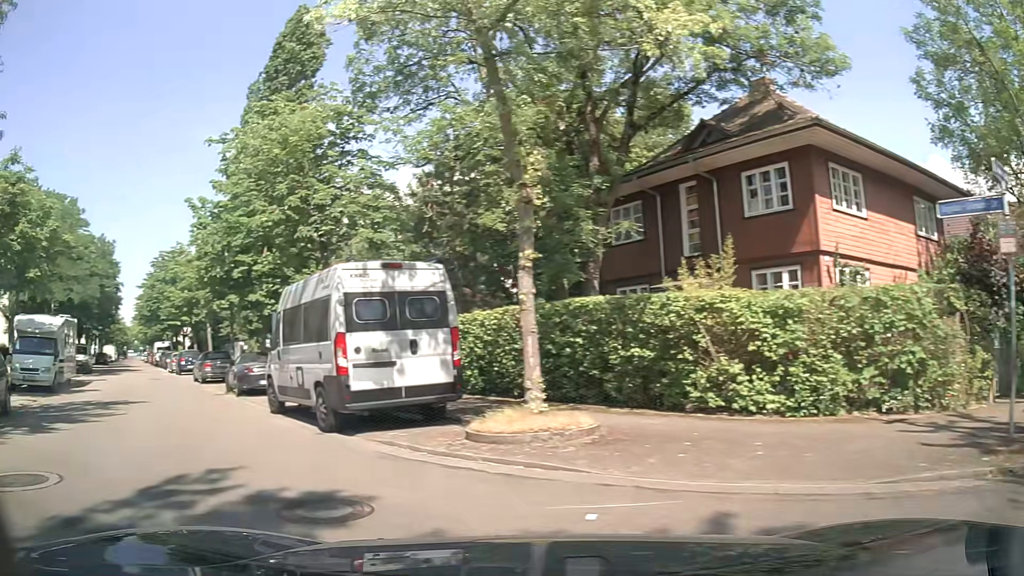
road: residential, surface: asphalt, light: Day
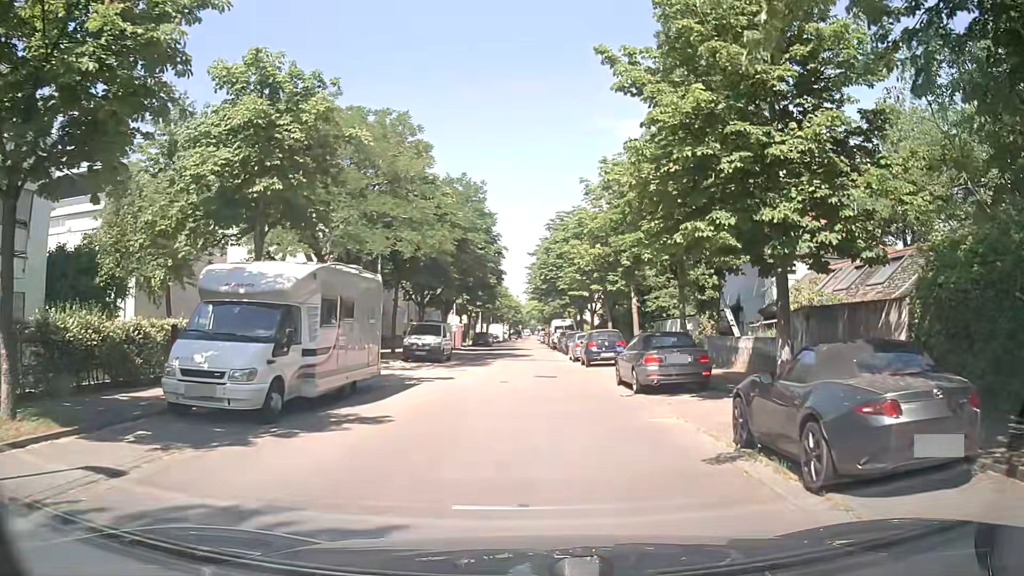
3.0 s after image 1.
(-6.9, +12.5) m; -37°
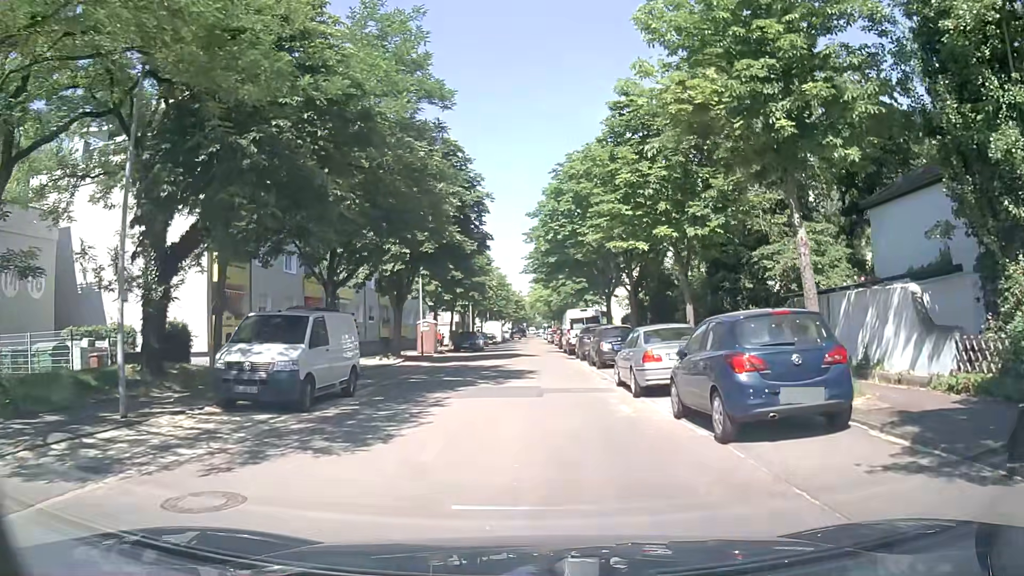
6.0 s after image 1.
(+0.2, +19.8) m; 0°
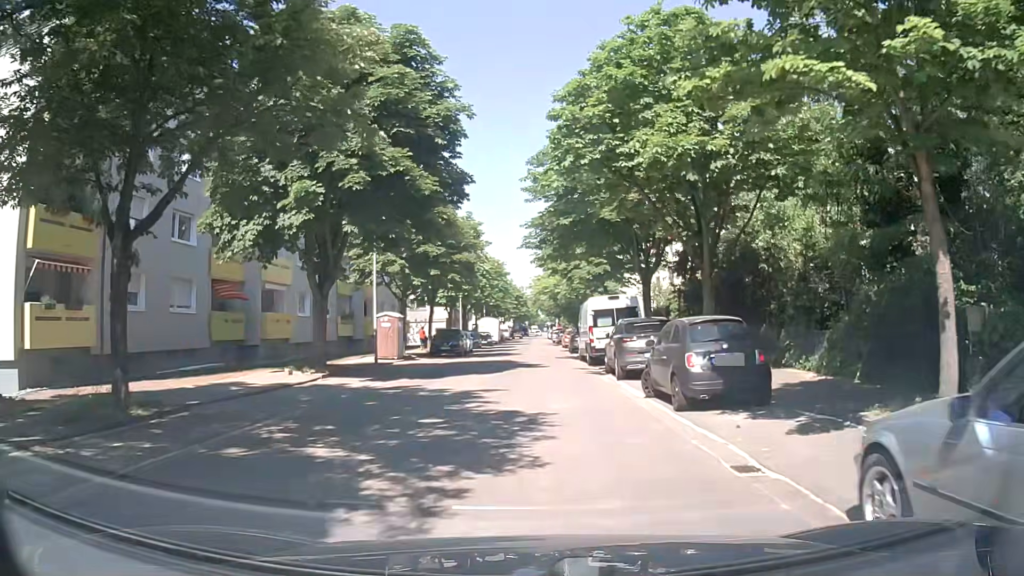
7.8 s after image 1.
(-0.1, +12.9) m; 0°
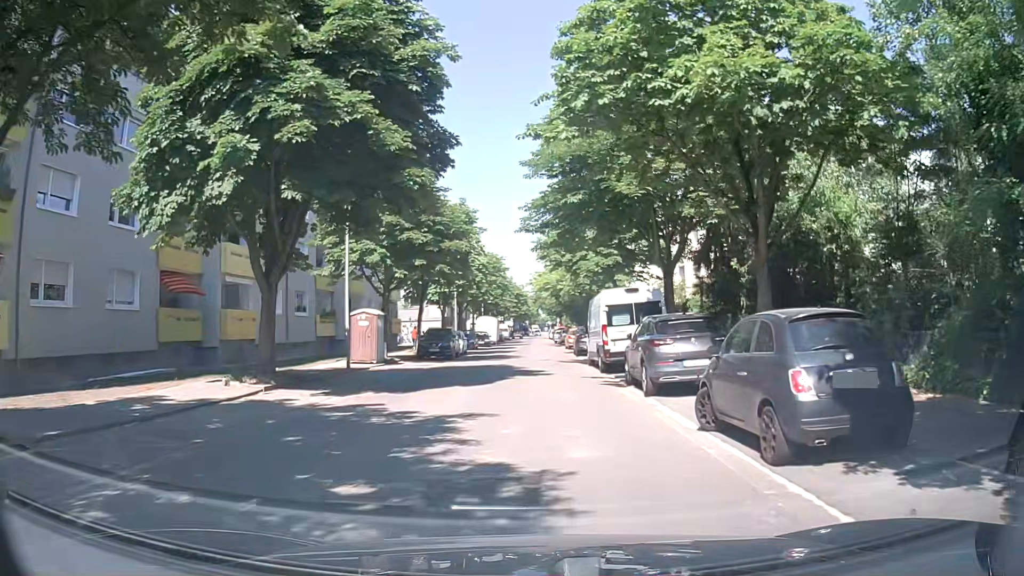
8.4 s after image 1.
(0.0, +4.5) m; +1°
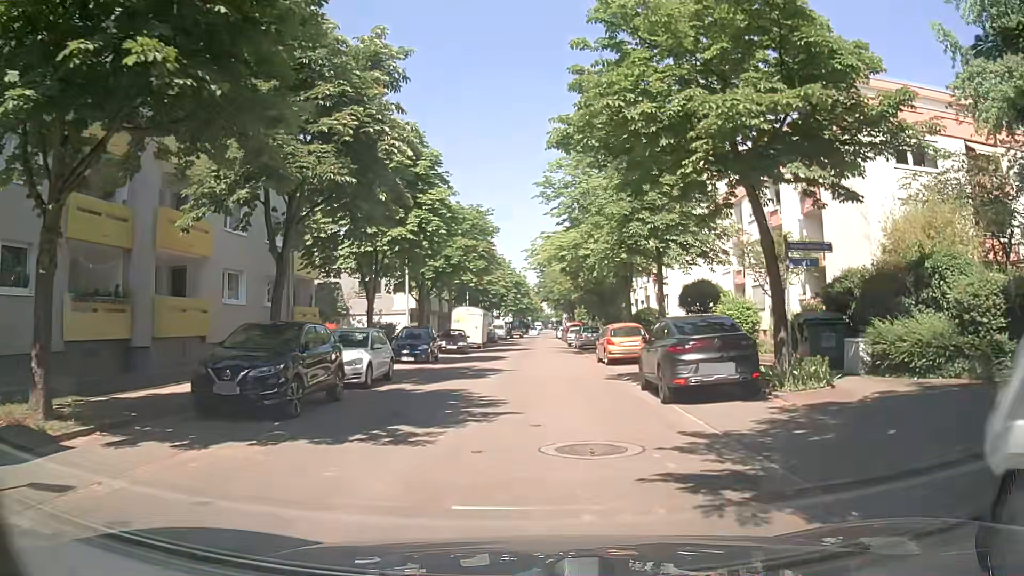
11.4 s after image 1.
(-0.7, +23.0) m; -2°
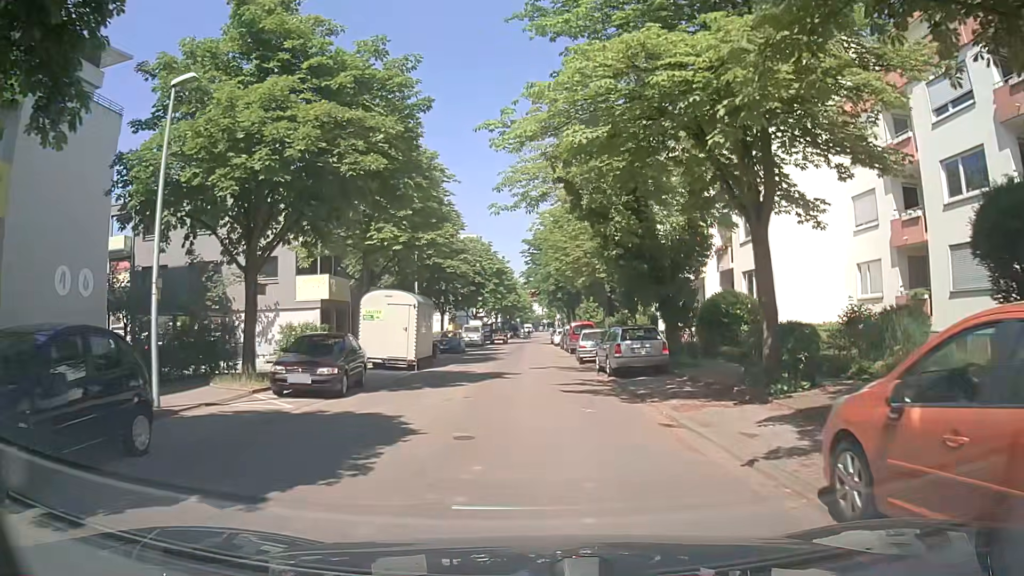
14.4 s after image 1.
(+0.5, +22.6) m; +2°
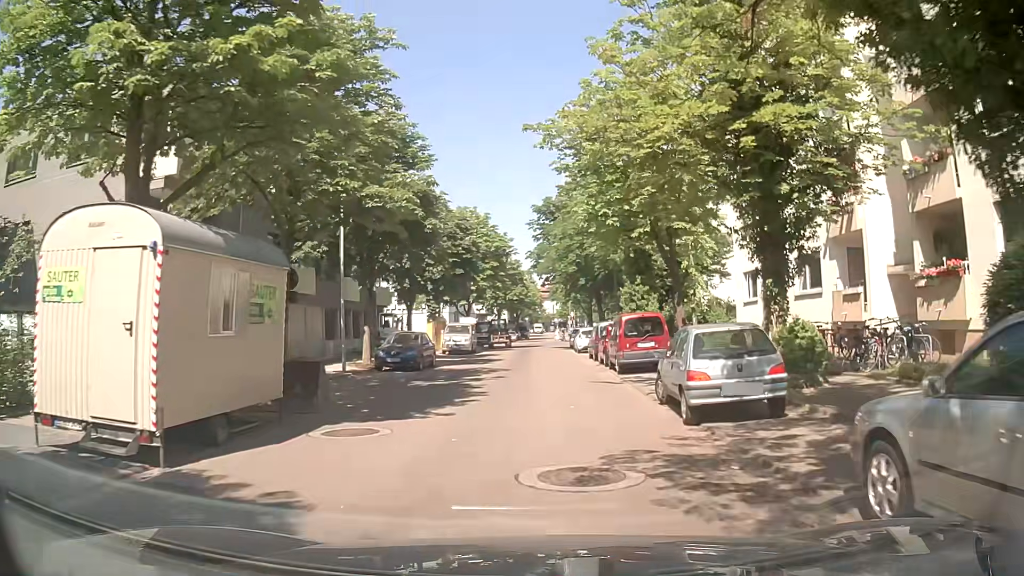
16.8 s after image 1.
(-0.3, +17.9) m; -1°
(0, +10) (0, +20) (0, +30) (0, +40) (+1, +50) (+2, +60) (+2, +70) (+3, +80) (+5, +90) (+6, +100) m
